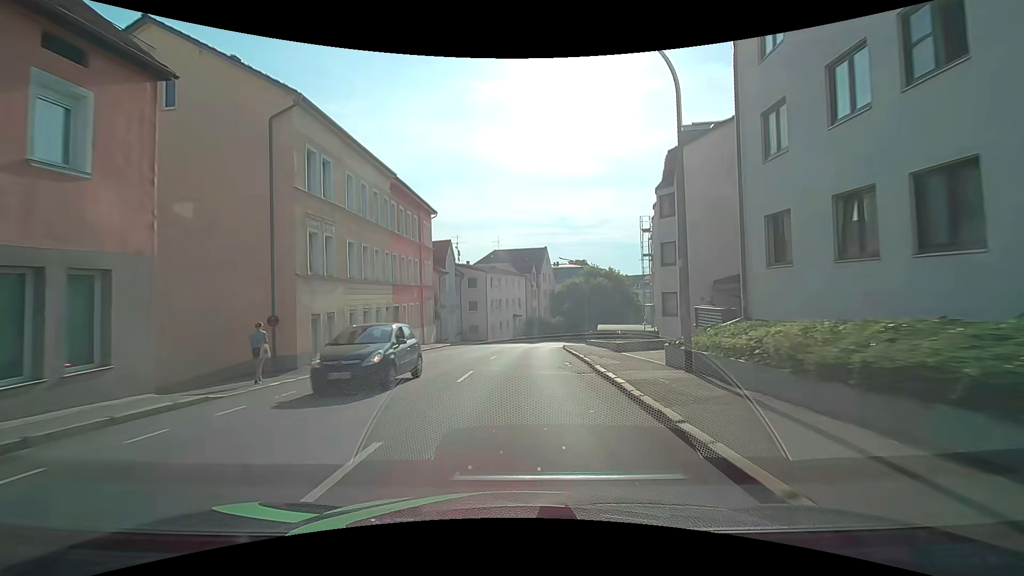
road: tertiary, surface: asphalt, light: Day
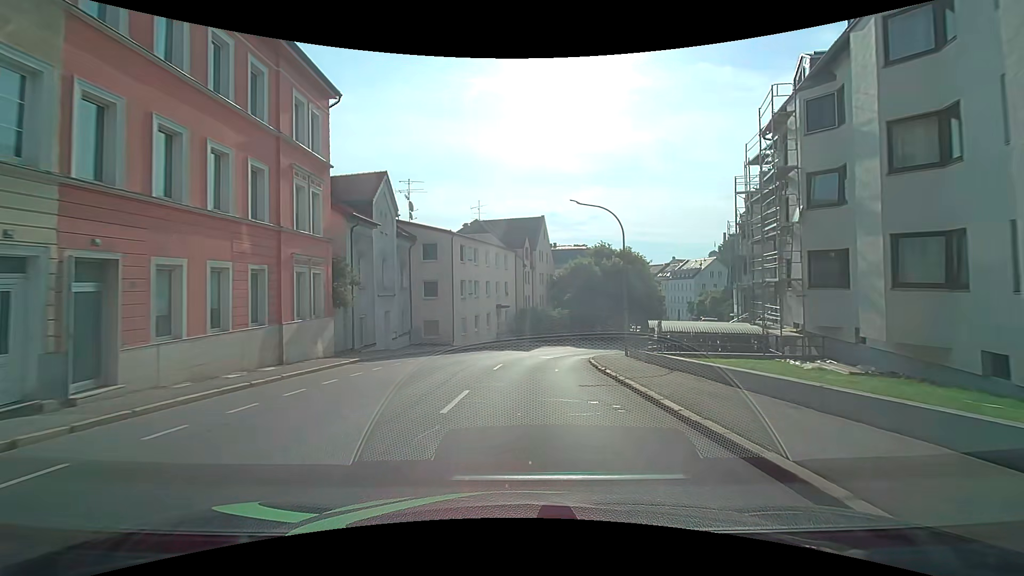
(+0.1, +21.9) m; +1°
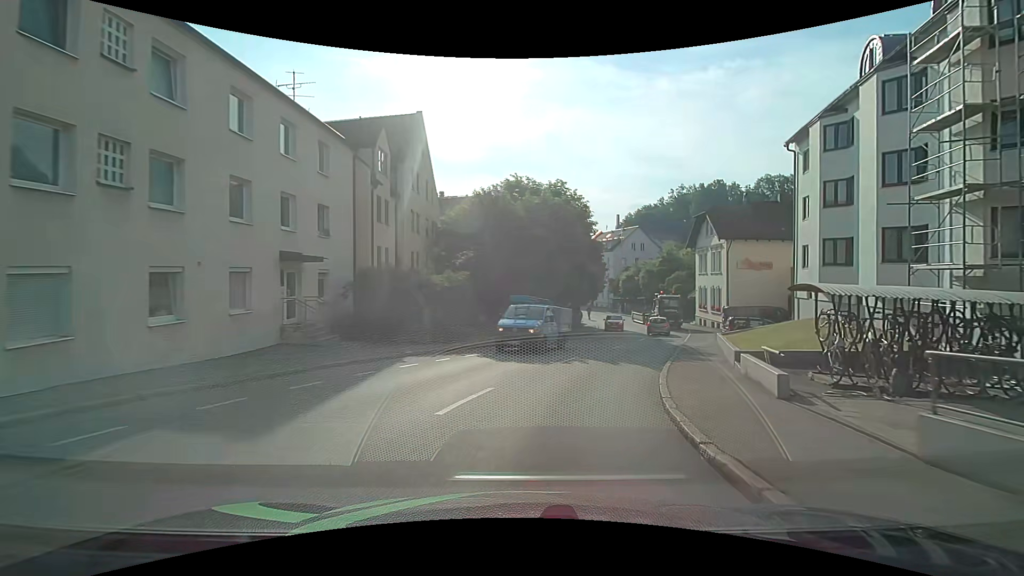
(+1.9, +27.4) m; +13°
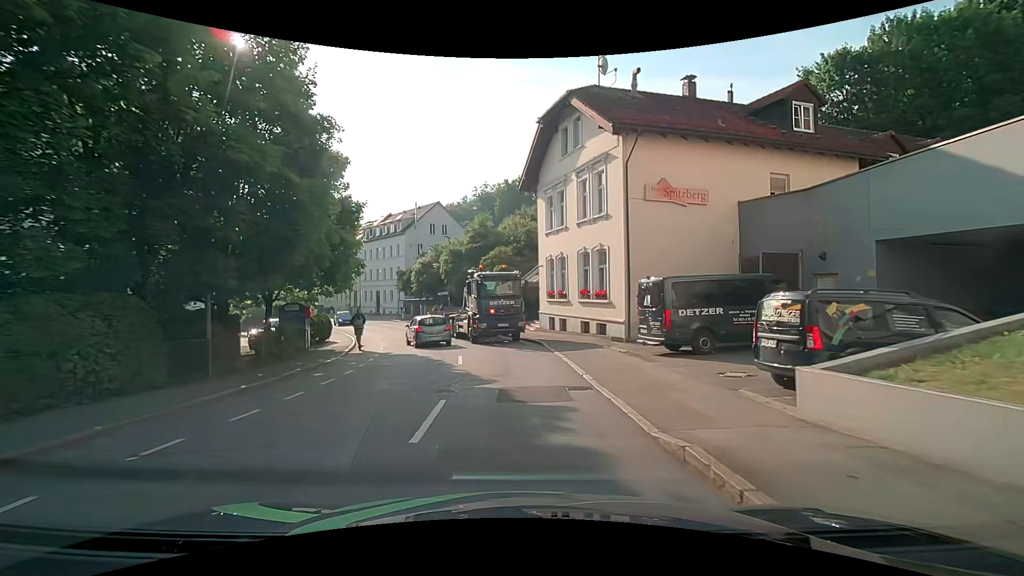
(+6.0, +26.7) m; +22°
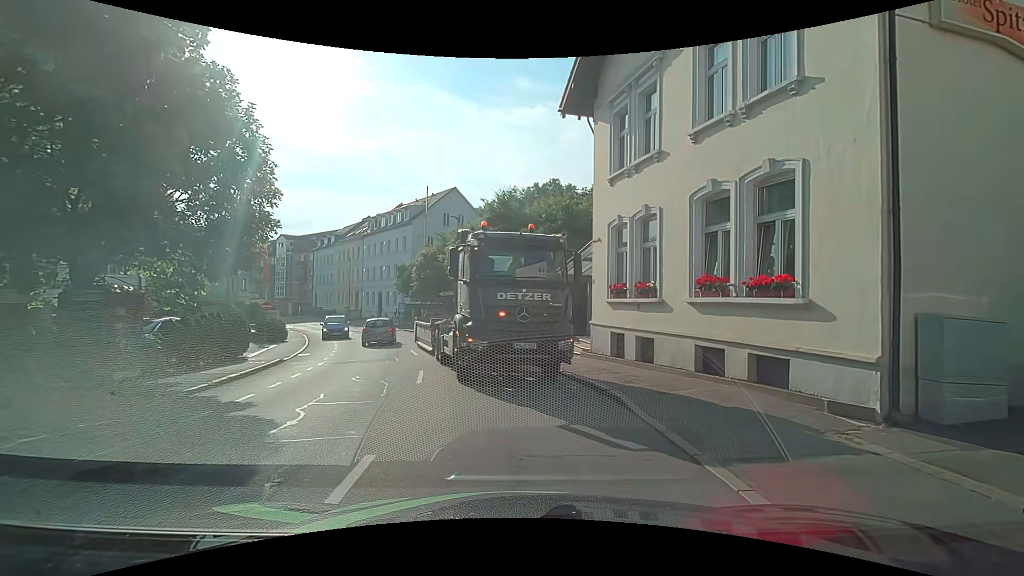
(-0.1, +11.7) m; -2°
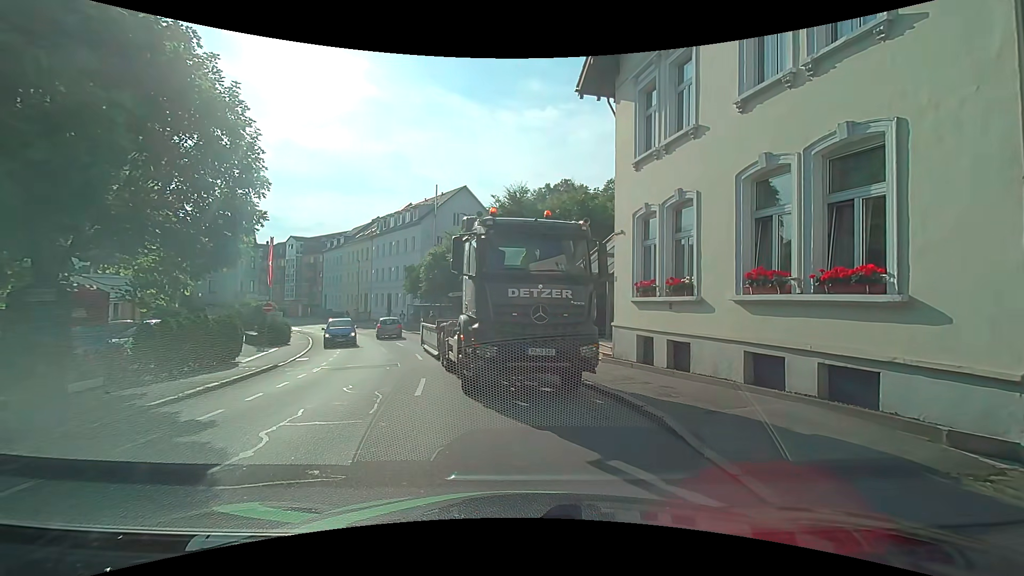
(0.0, +1.4) m; +1°
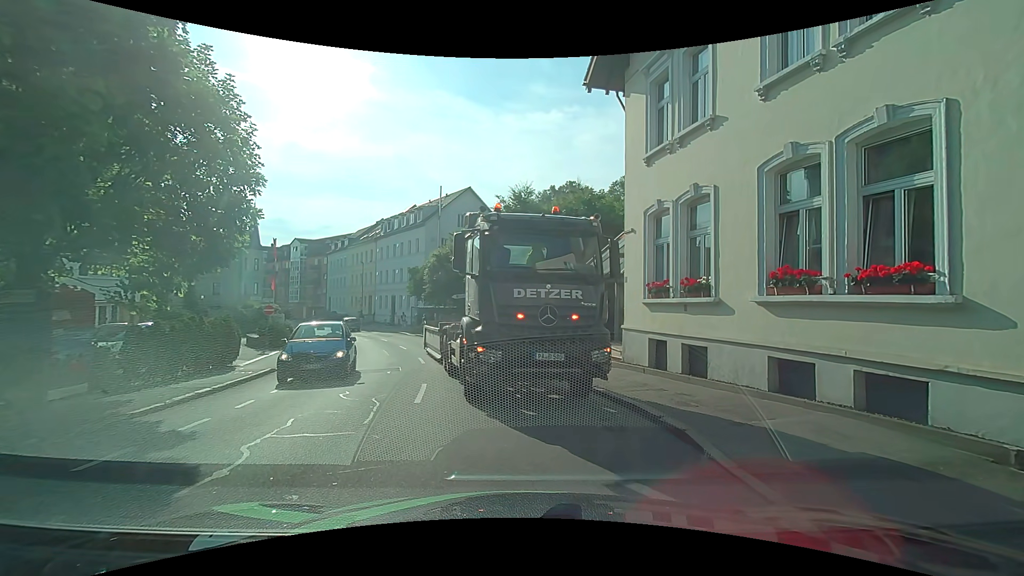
(0.0, +0.6) m; 0°
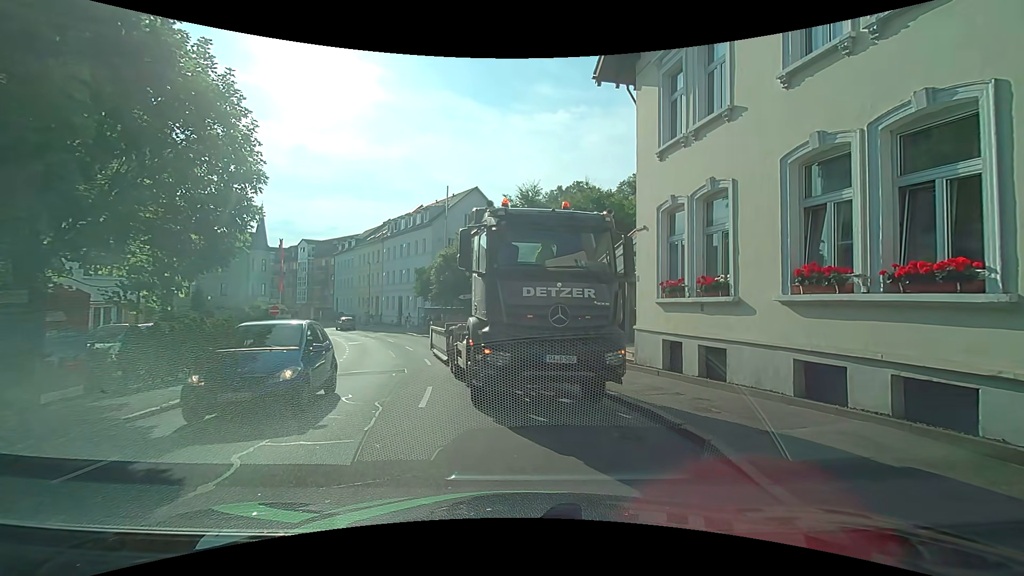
(0.0, +0.5) m; 0°
